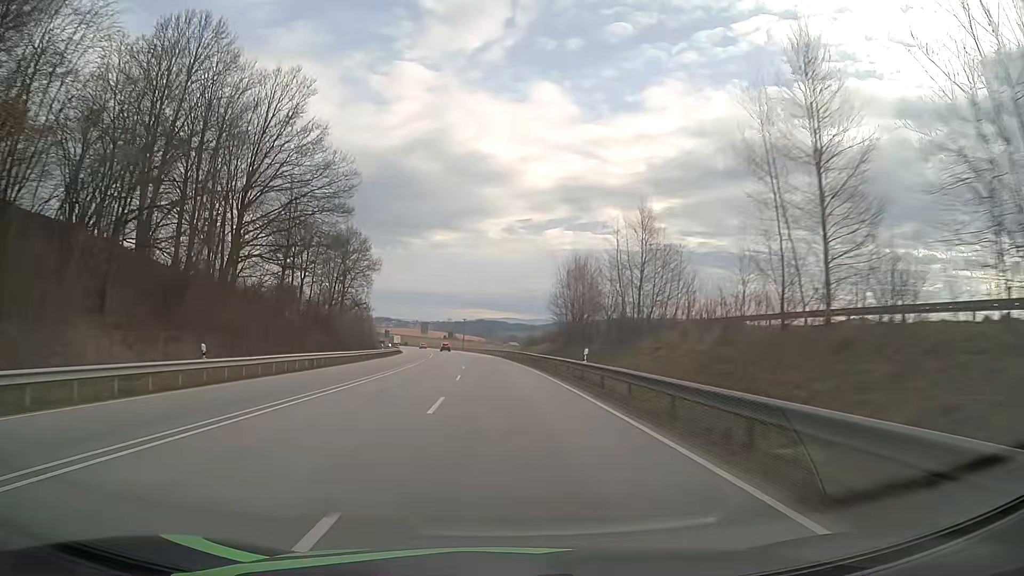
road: primary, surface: asphalt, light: Day
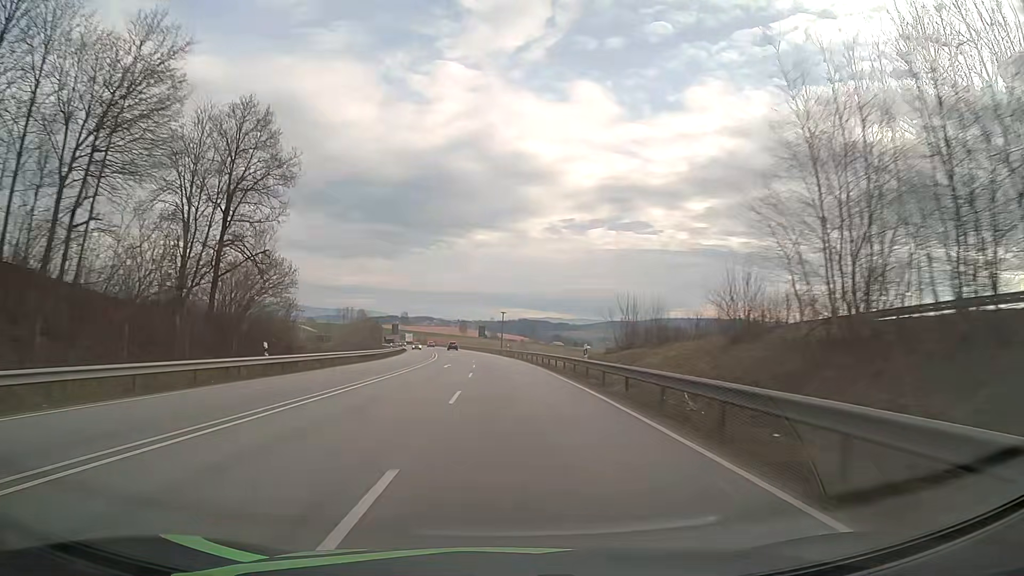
(-1.6, +46.2) m; -4°
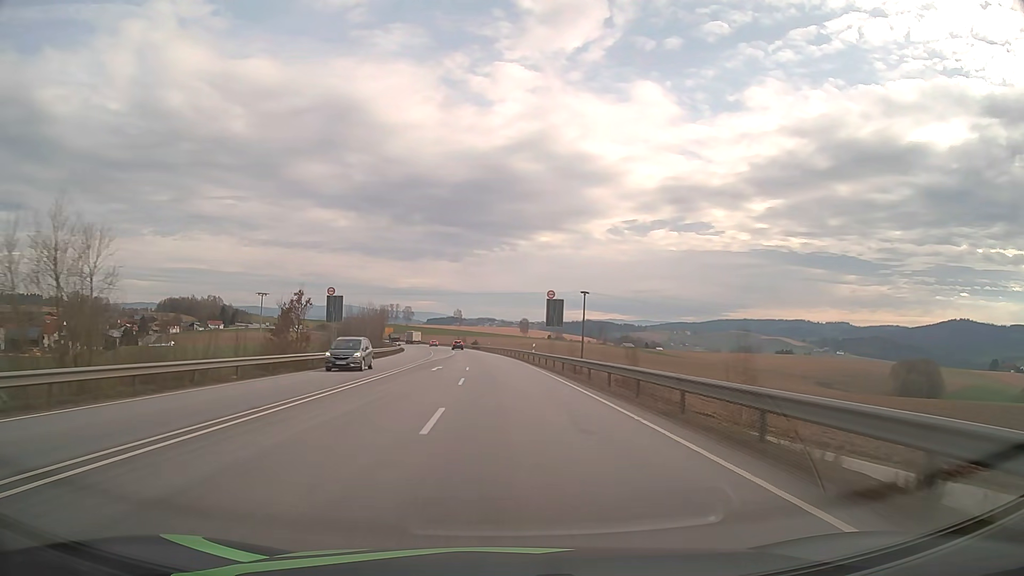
(-3.2, +77.2) m; -5°
(0, +10) (0, +20) (-1, +30) (-1, +40) (-2, +50) (-2, +60) (-3, +70) (-4, +80) (-5, +90) (-6, +100) m
